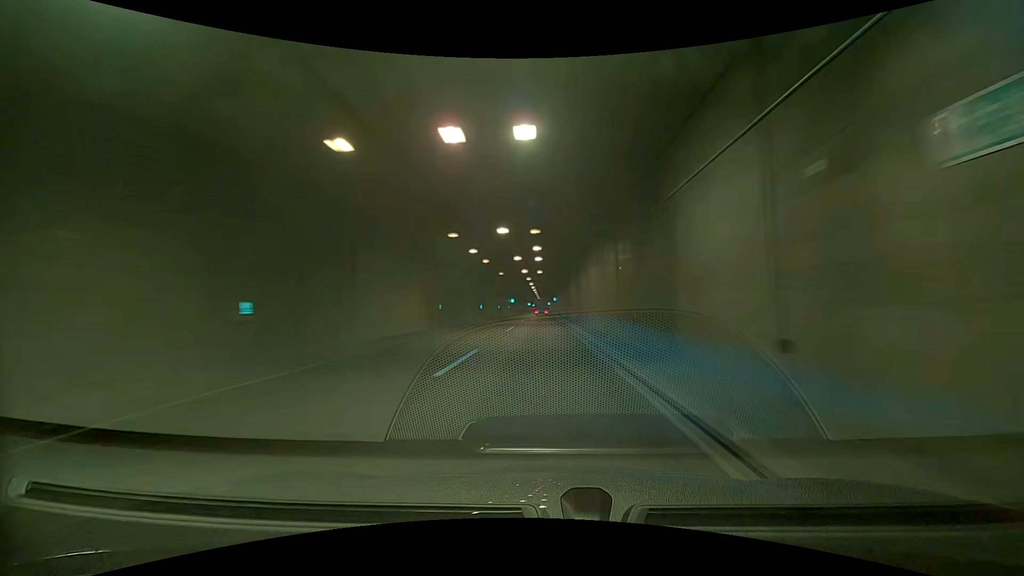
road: trunk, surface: asphalt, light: Day
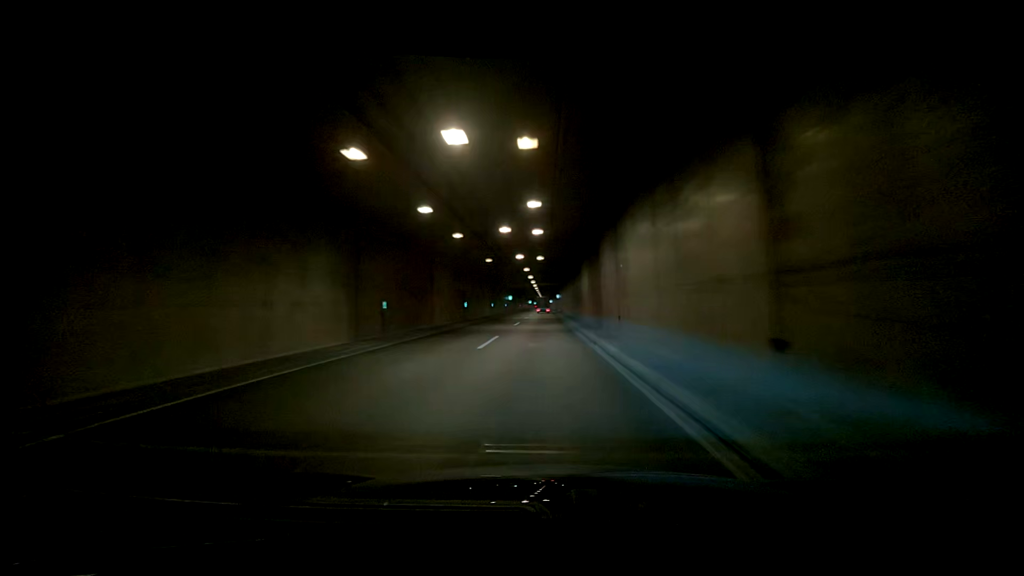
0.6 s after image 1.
(0.0, +12.3) m; 0°
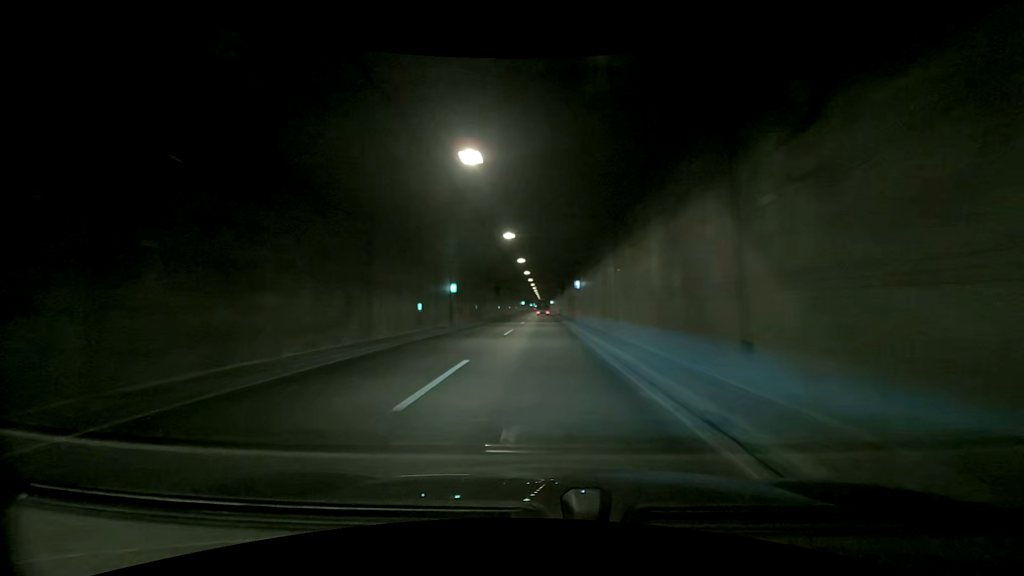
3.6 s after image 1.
(0.0, +61.5) m; 0°
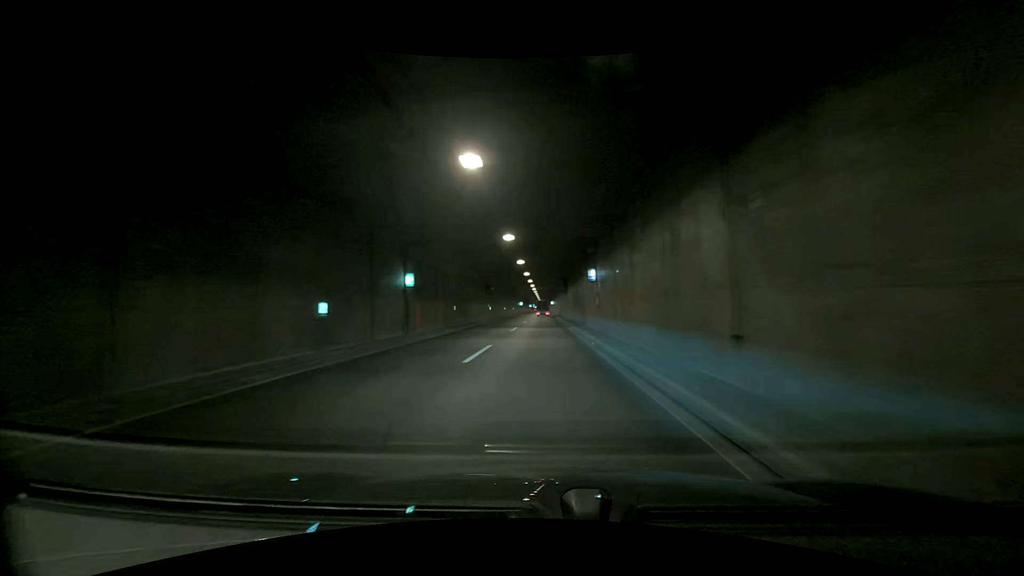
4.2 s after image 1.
(0.0, +12.3) m; 0°
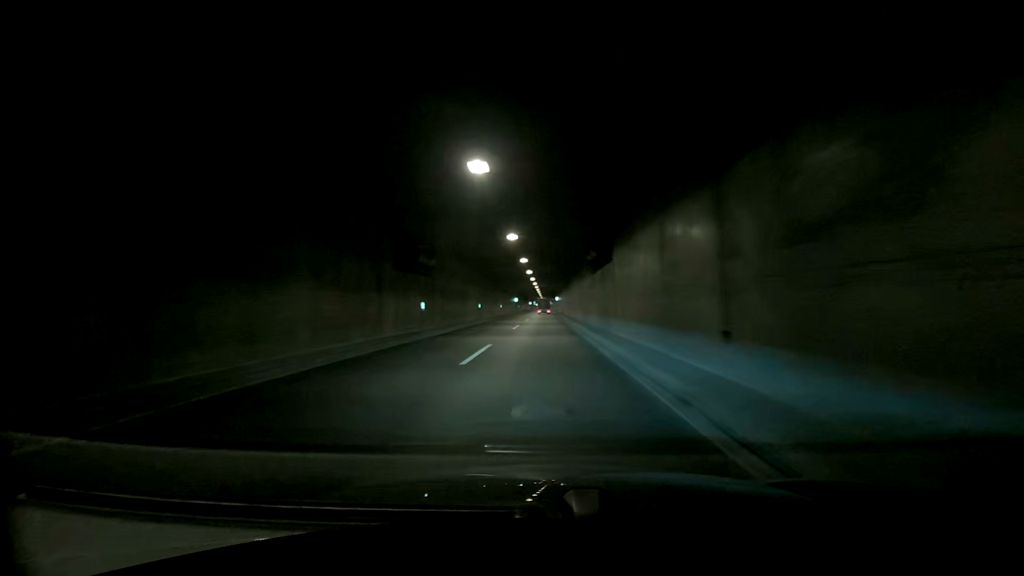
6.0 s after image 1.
(0.0, +36.9) m; 0°
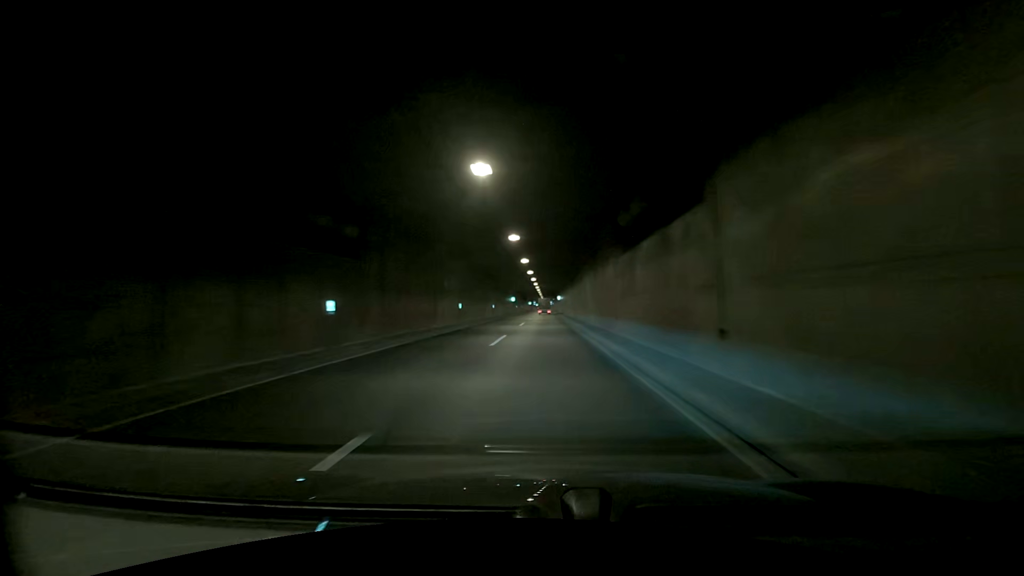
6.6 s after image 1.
(0.0, +12.3) m; 0°
